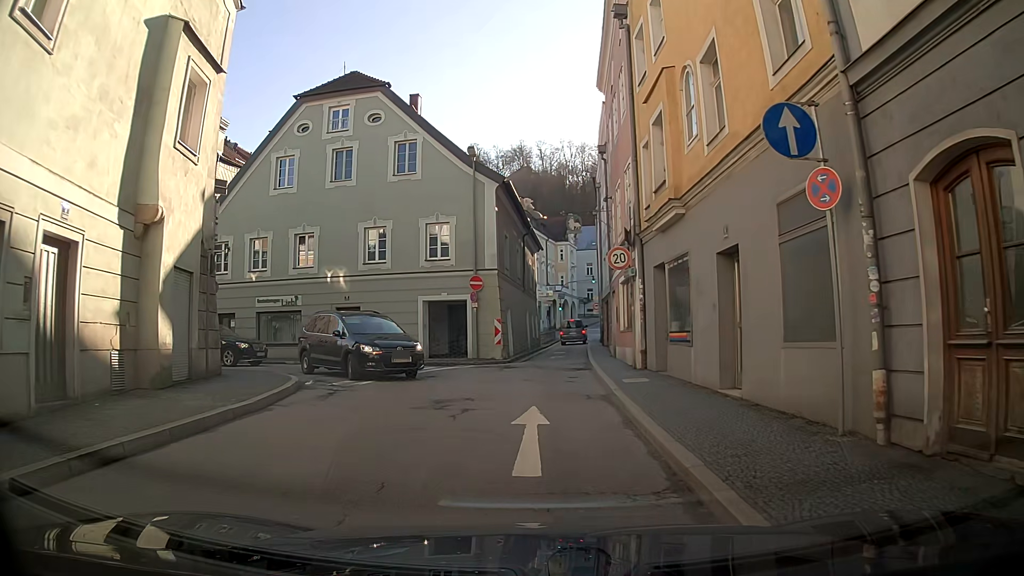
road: primary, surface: asphalt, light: Day
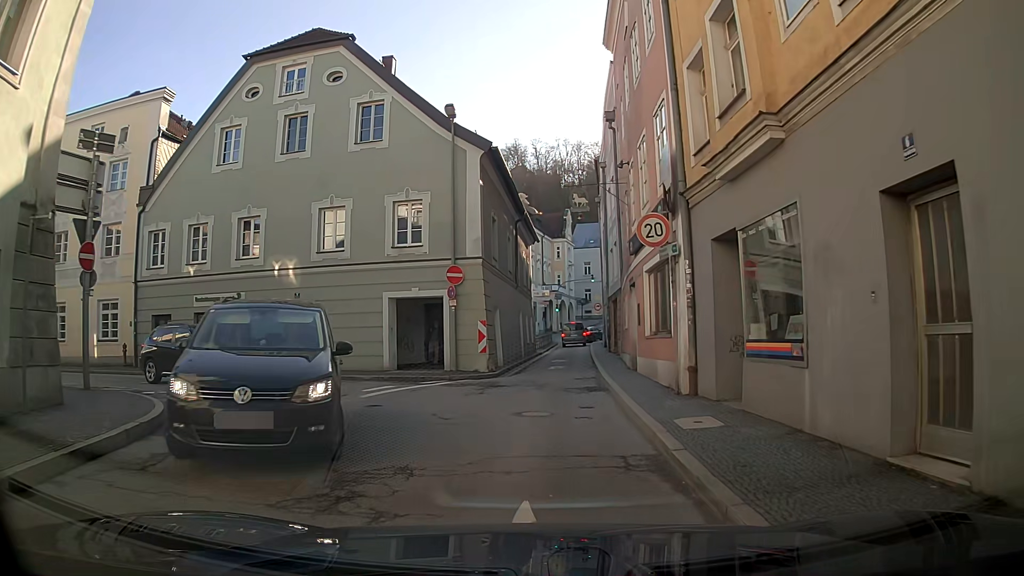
(+0.2, +5.7) m; +3°
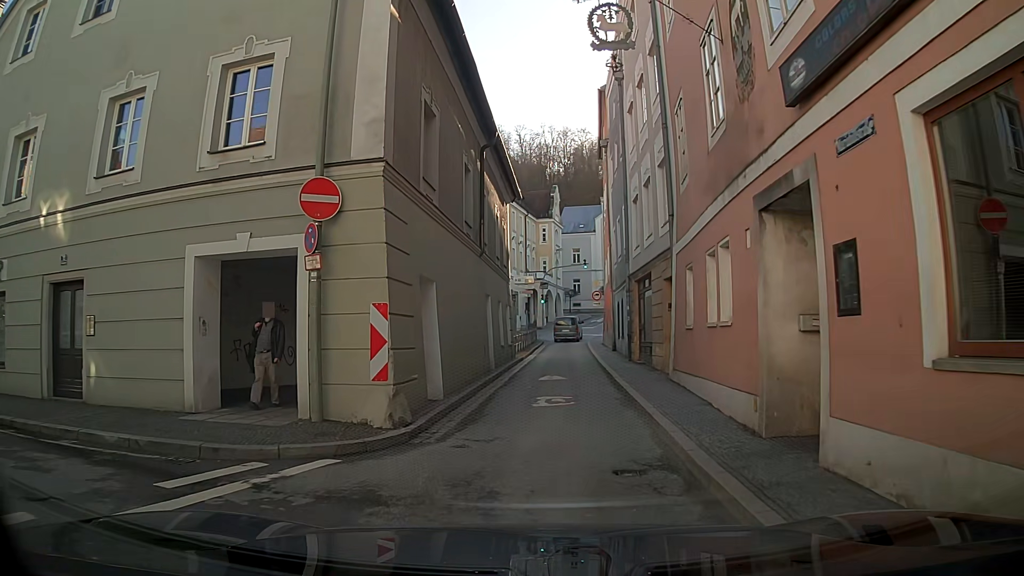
(+0.1, +12.1) m; +1°
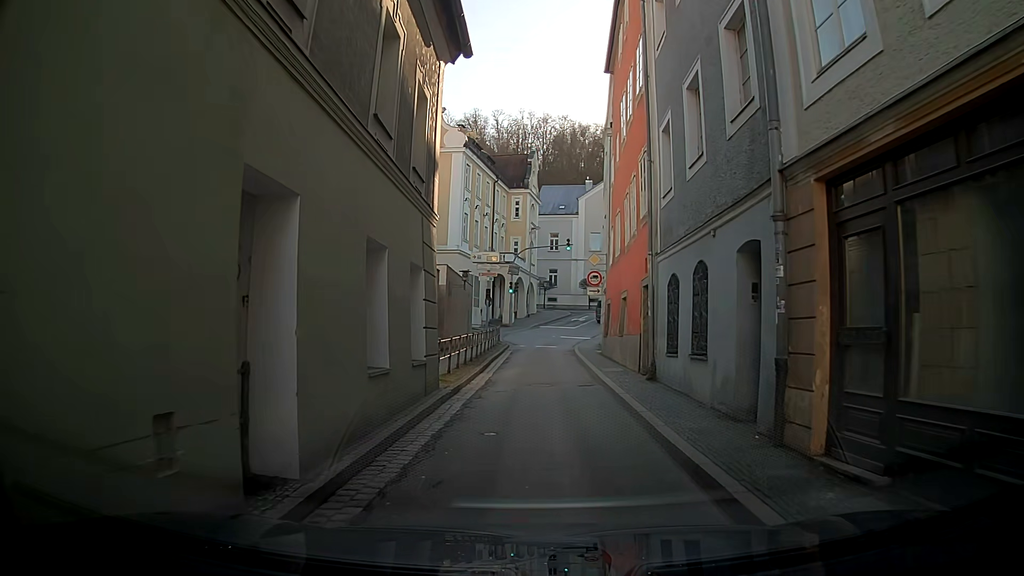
(+0.2, +14.8) m; 0°
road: secondary
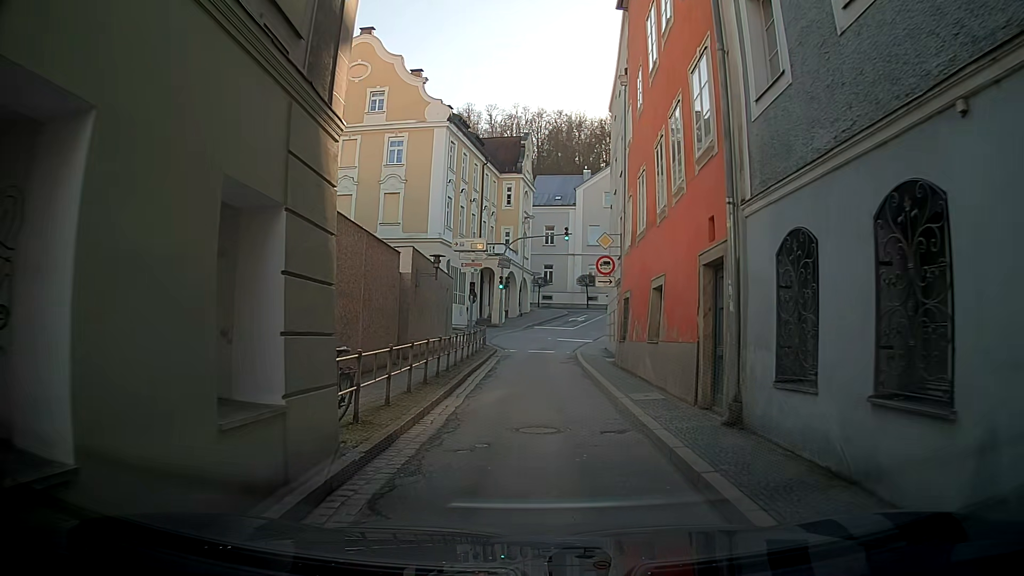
(+0.3, +6.0) m; +3°
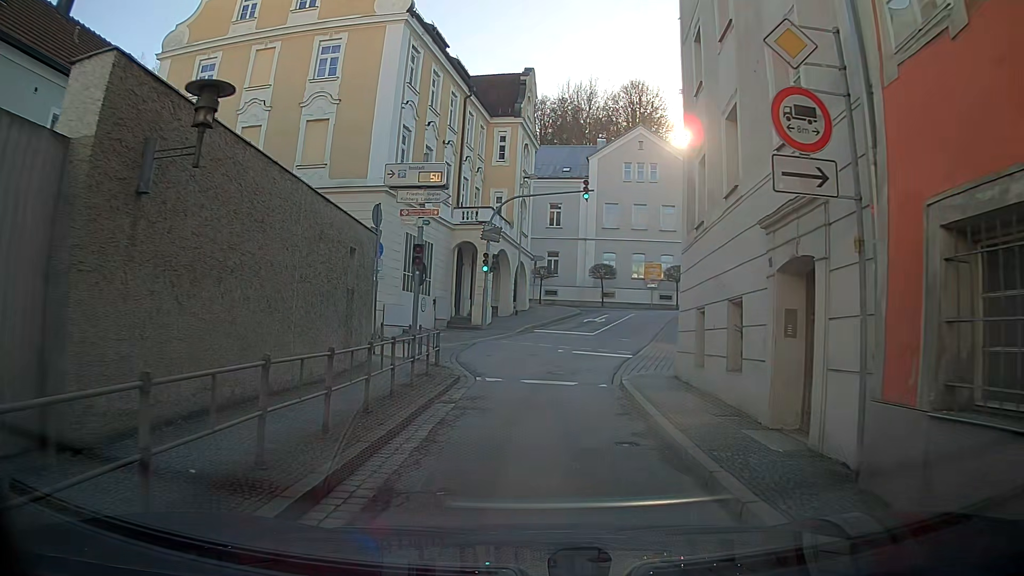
(-0.1, +14.8) m; +1°
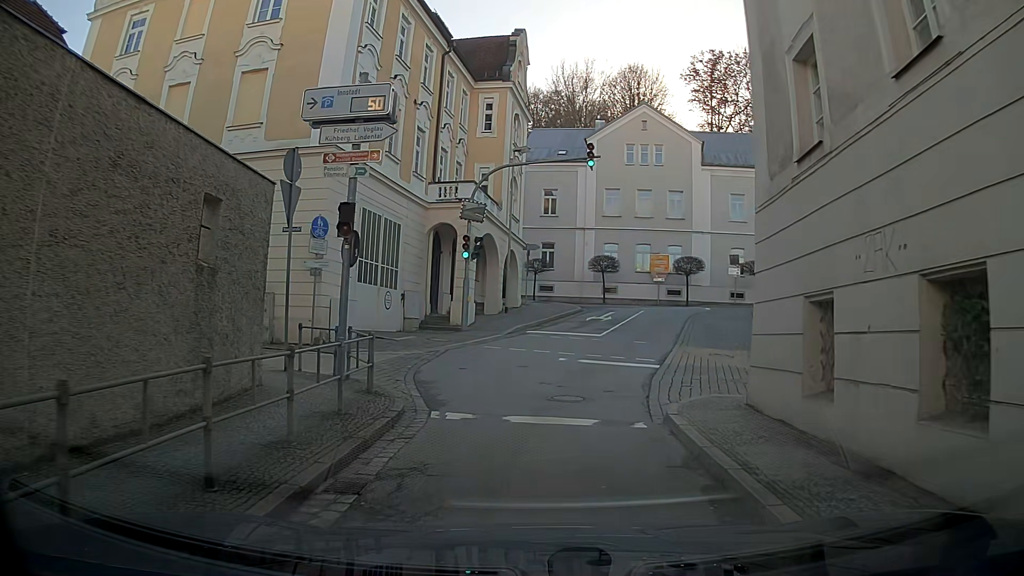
(0.0, +5.8) m; 0°
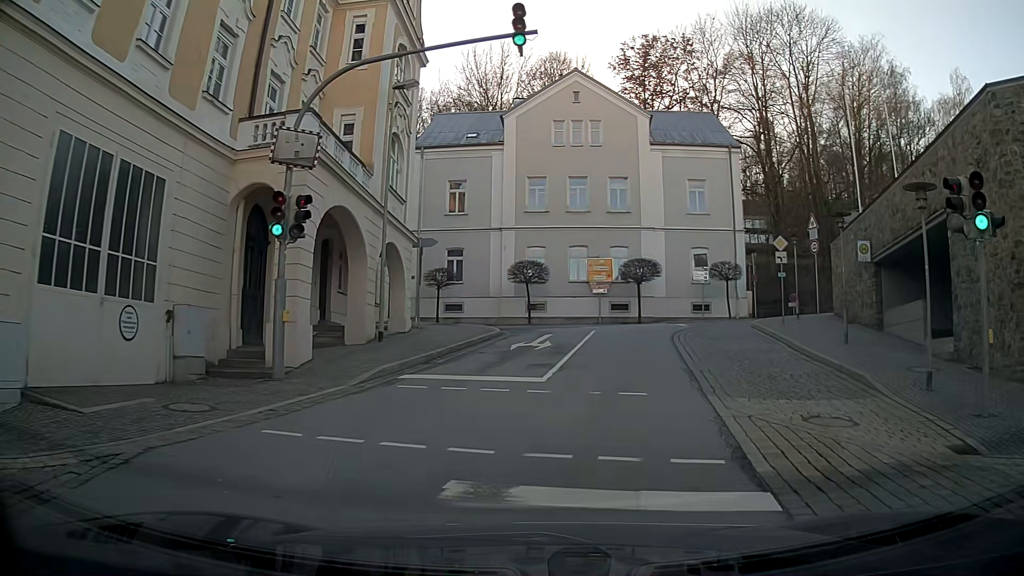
(+0.6, +11.7) m; +7°
(+1, +10) (+2, +20) (+7, +29) (+15, +33) (+24, +38) (+33, +43) (+42, +48) (+50, +53) (+58, +59) (+66, +65) m
